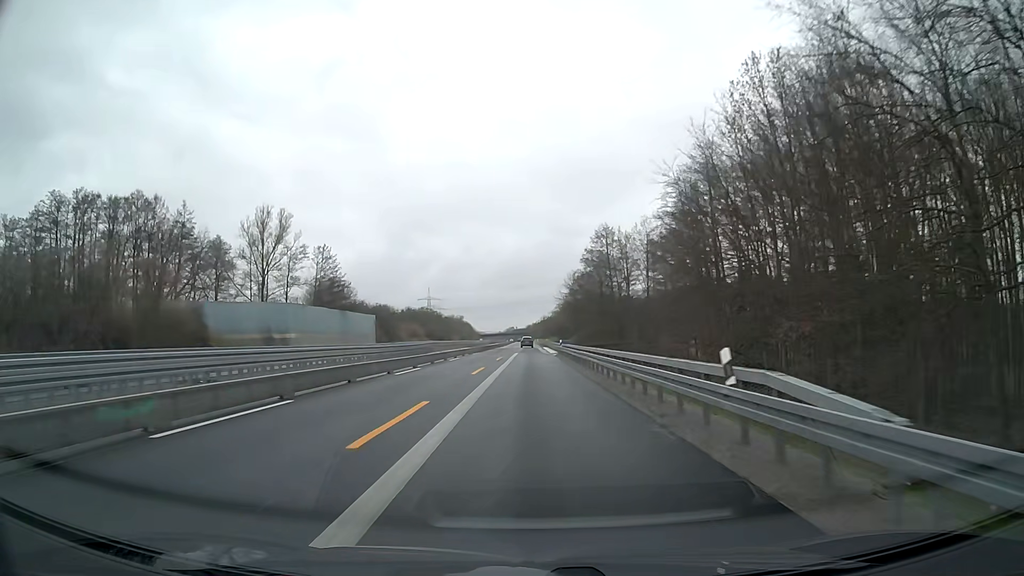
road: motorway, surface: asphalt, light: Day
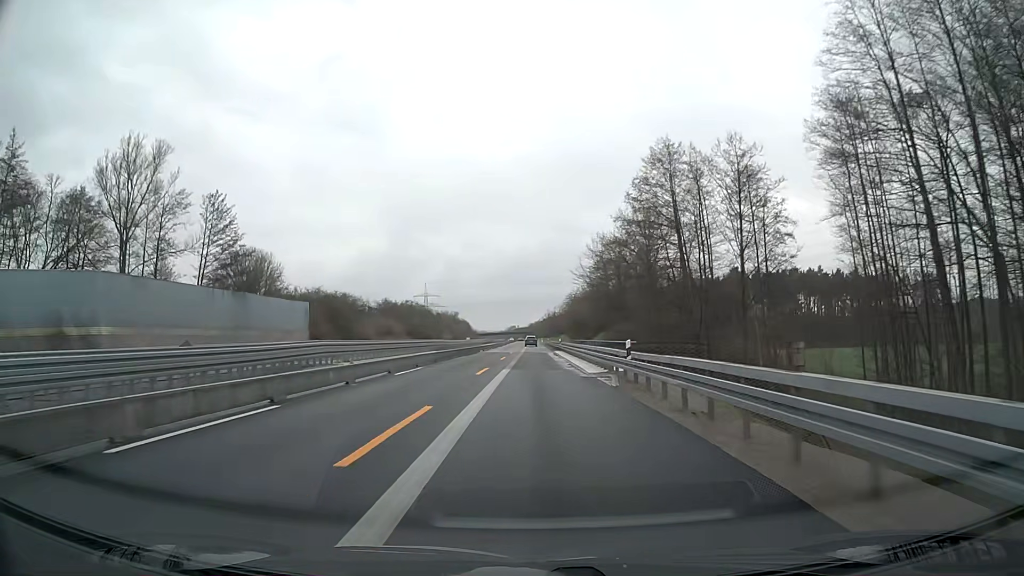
(-0.2, +37.5) m; 0°
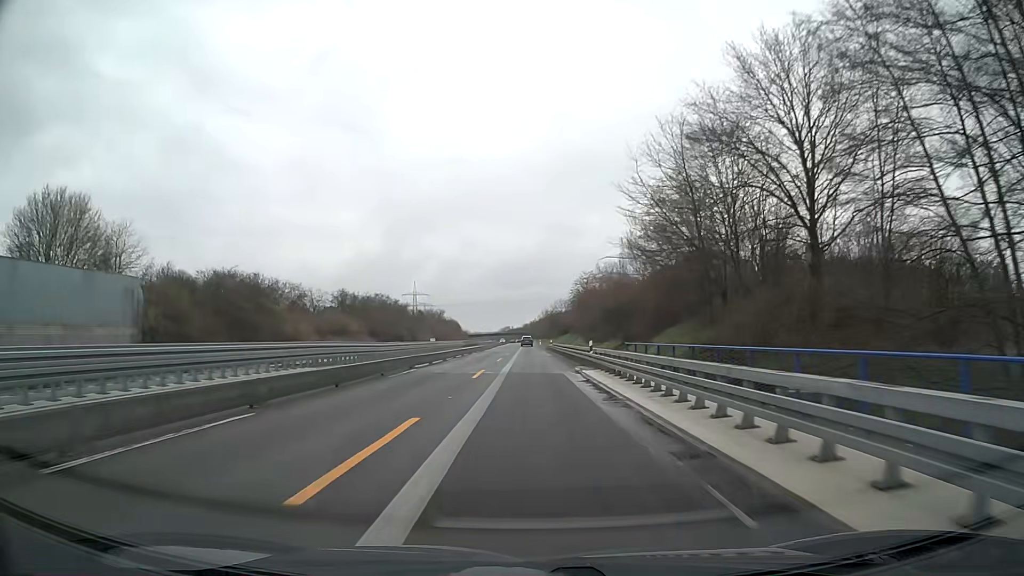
(+0.1, +37.5) m; 0°
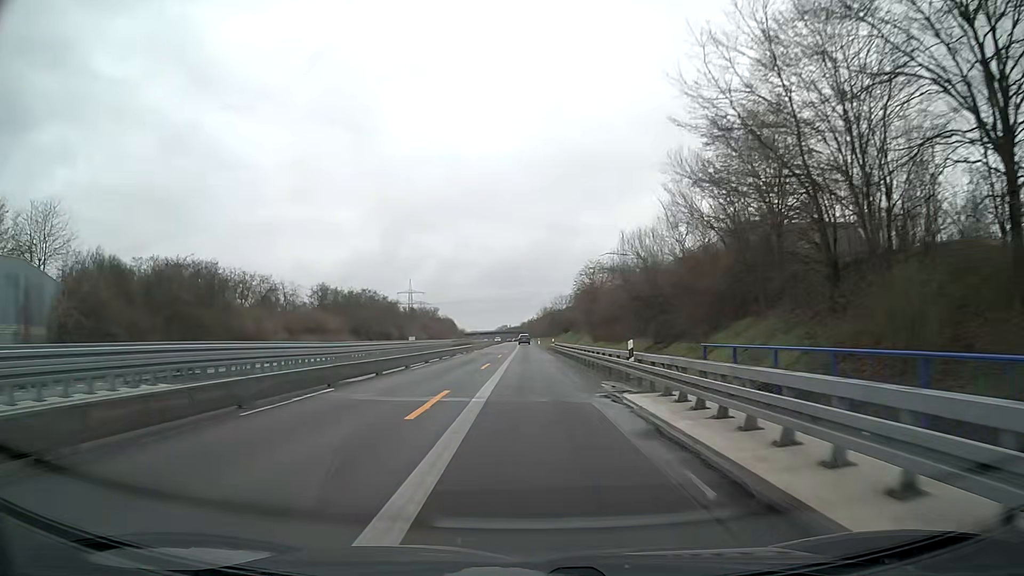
(0.0, +12.5) m; 0°
